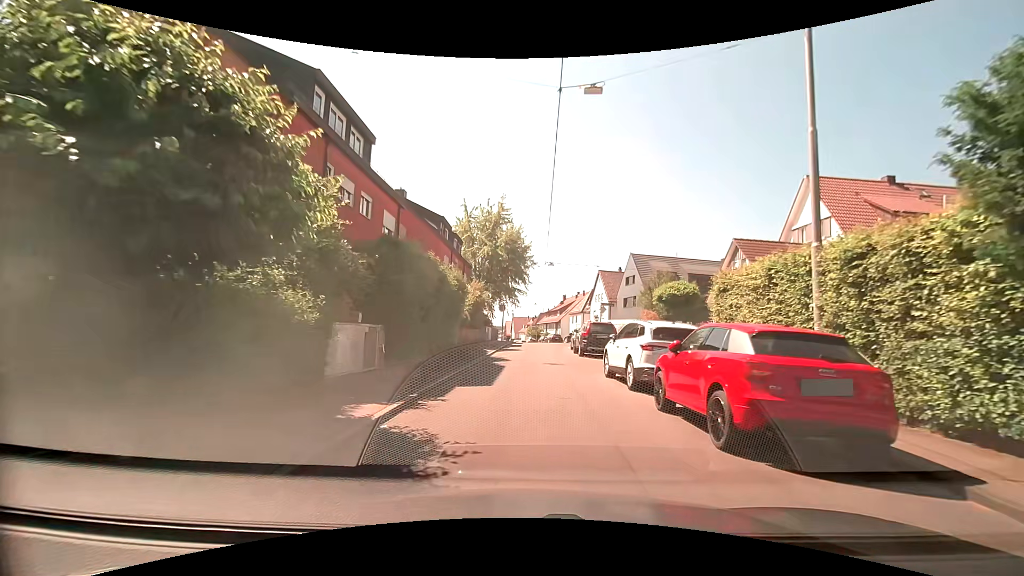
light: Day
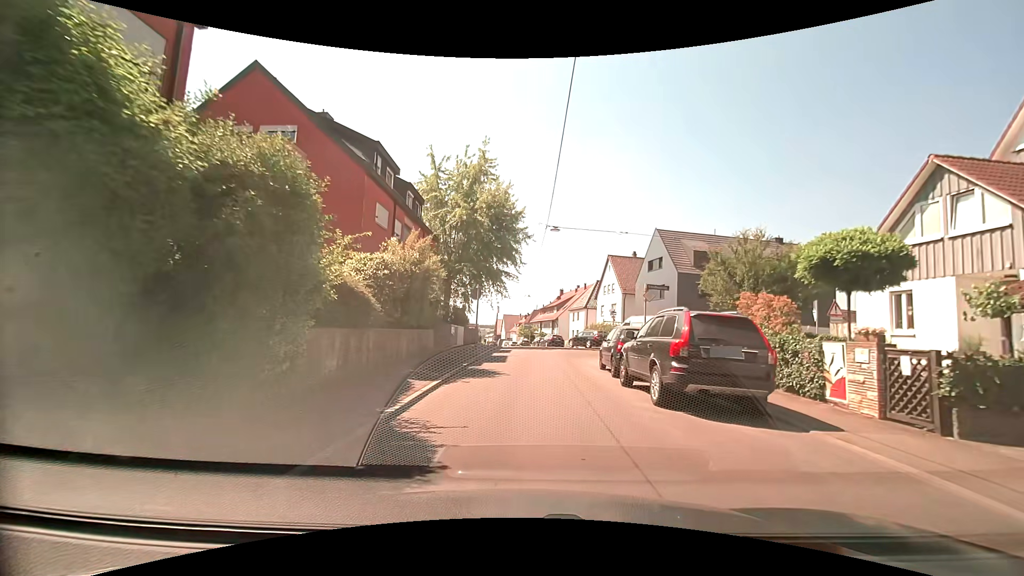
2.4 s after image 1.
(+0.1, +15.2) m; 0°
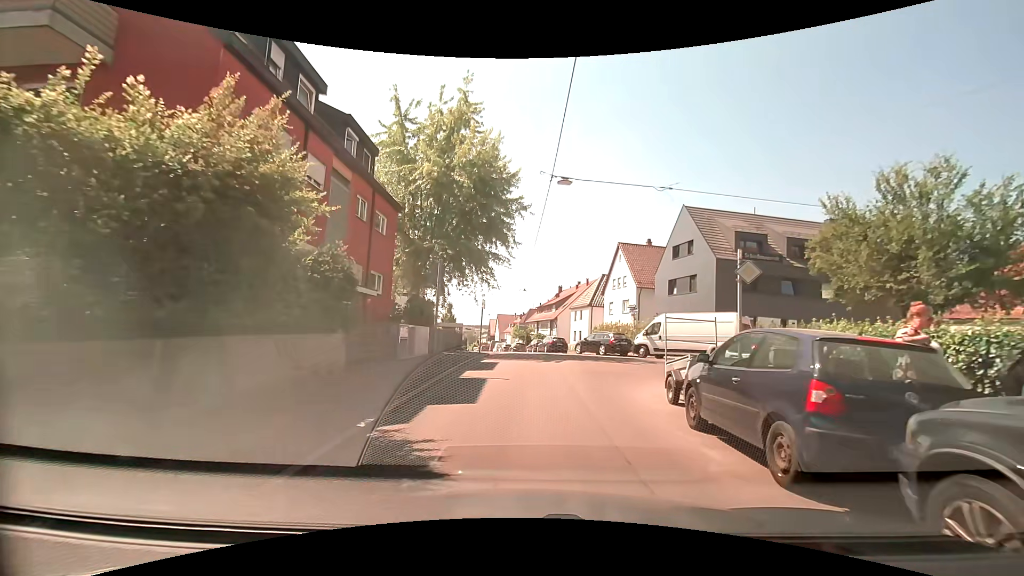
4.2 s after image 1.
(+0.1, +9.3) m; +2°
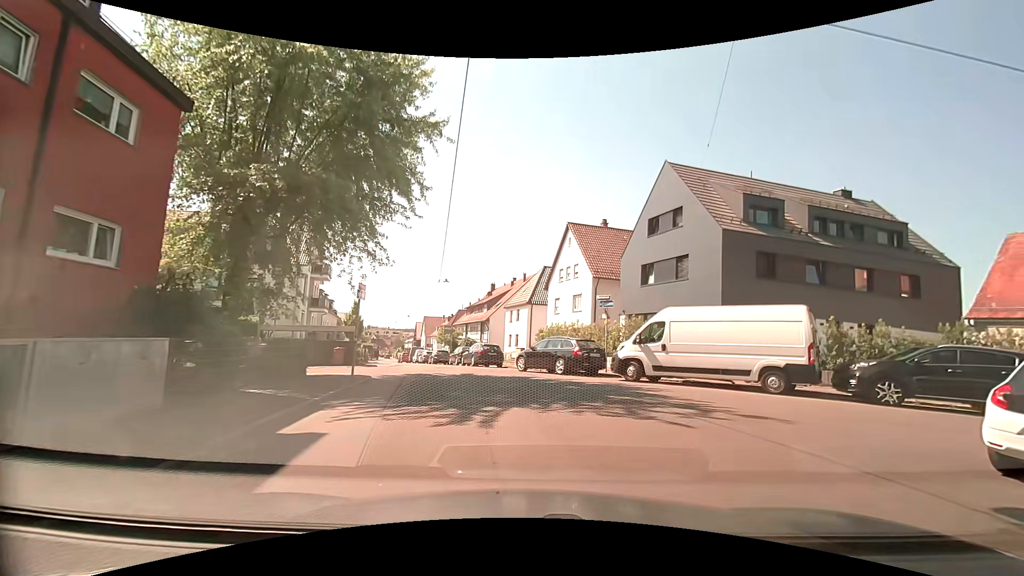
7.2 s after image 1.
(+0.1, +11.7) m; +6°
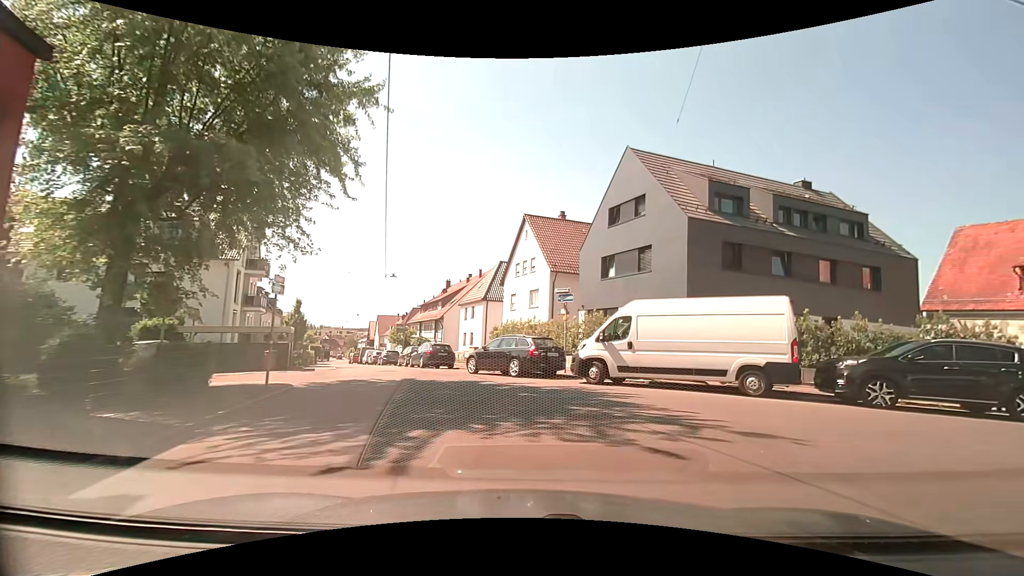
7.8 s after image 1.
(+0.1, +2.1) m; +4°
